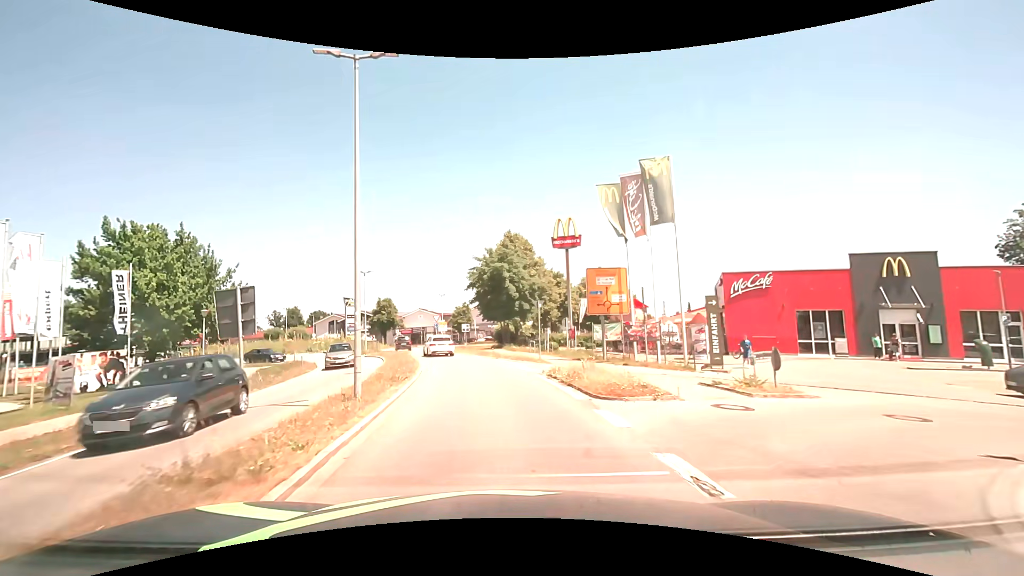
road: tertiary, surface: asphalt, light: Day
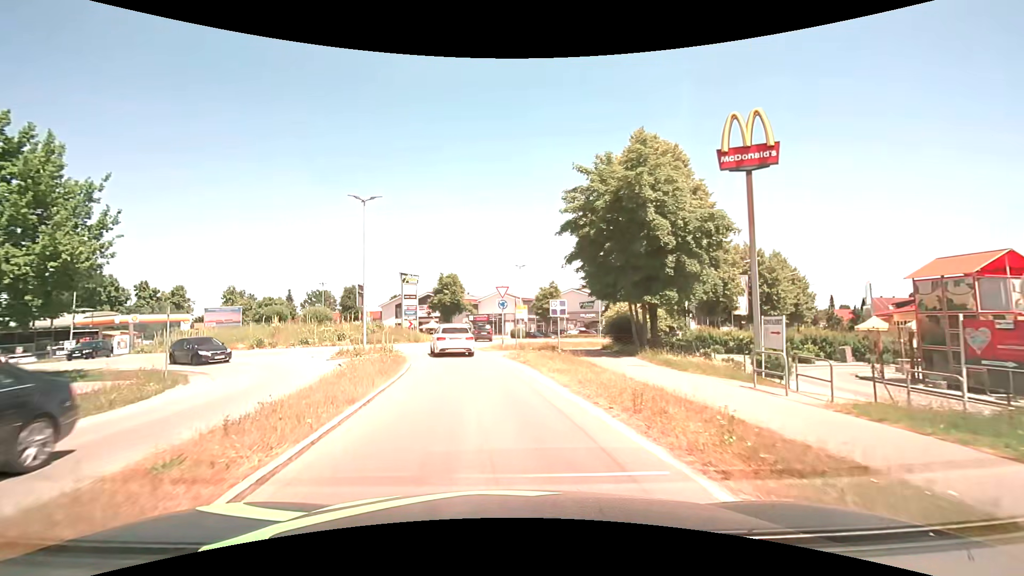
(-2.0, +25.1) m; -9°
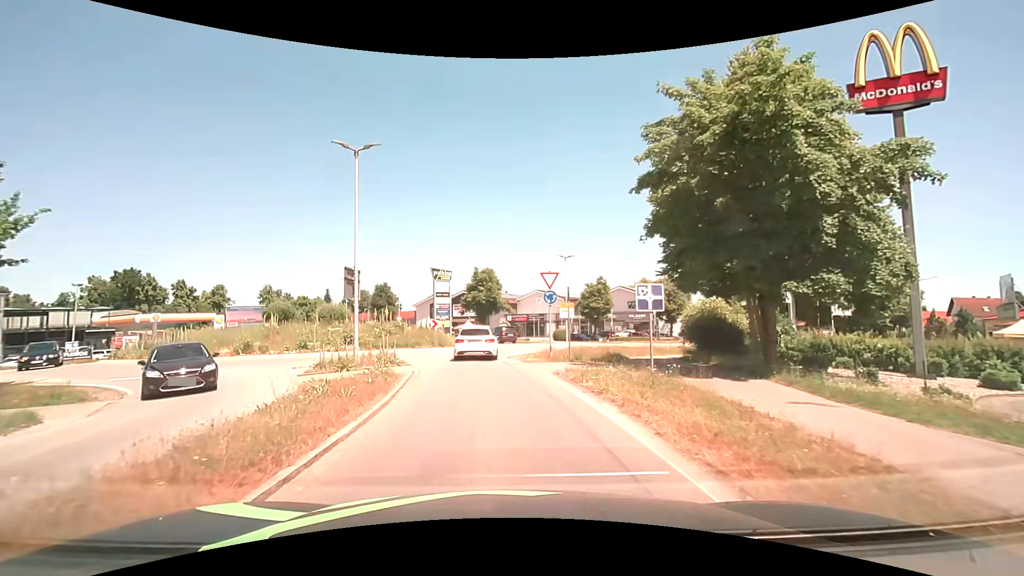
(-0.3, +7.9) m; -5°
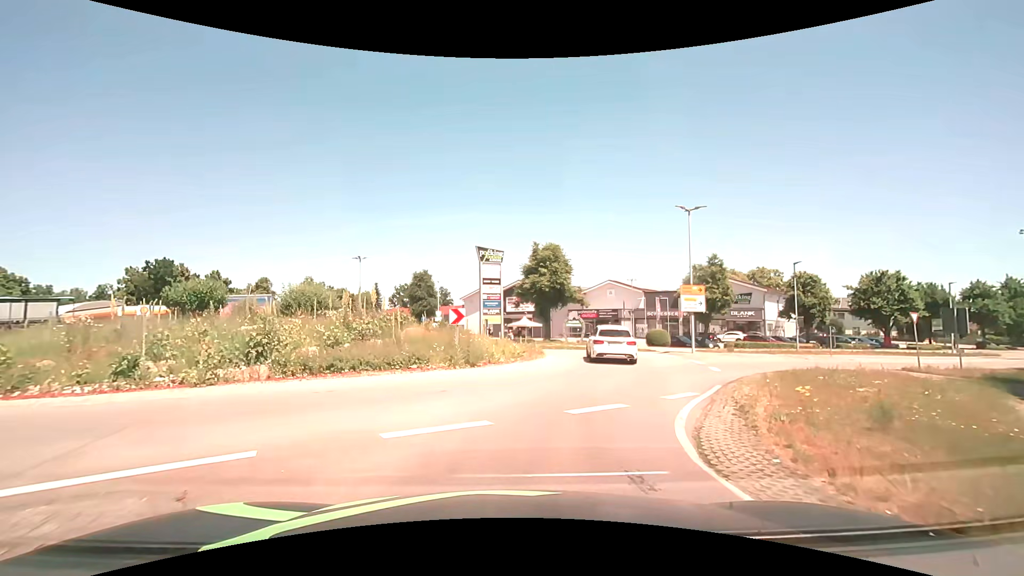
(-1.4, +18.3) m; -7°
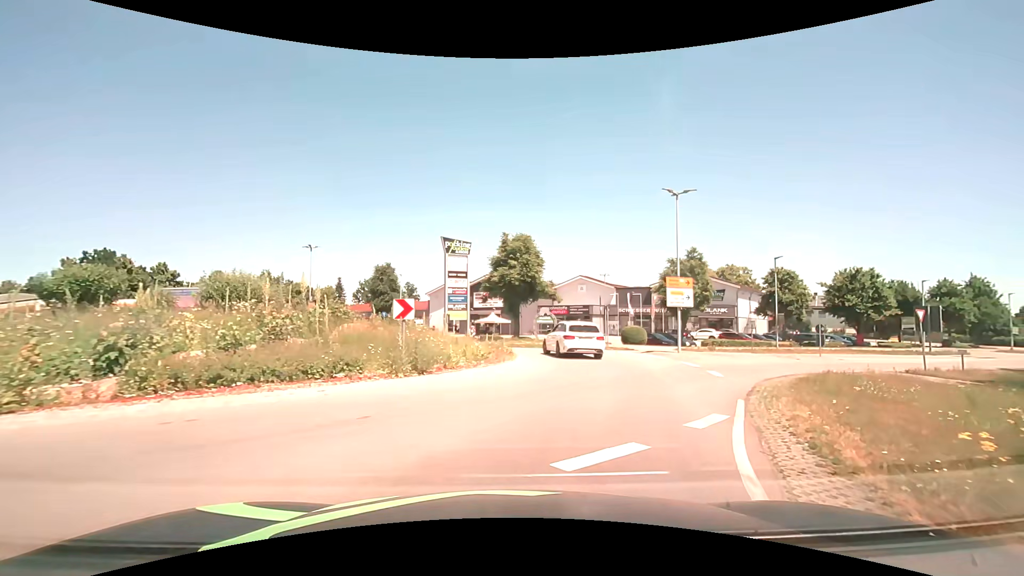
(+0.1, +3.4) m; +4°
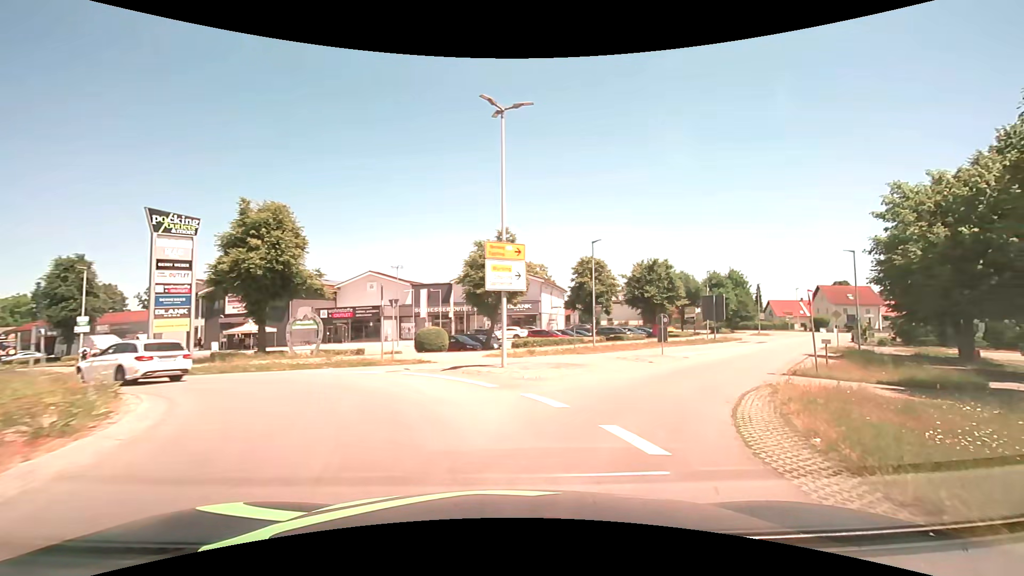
(+2.1, +11.1) m; +23°
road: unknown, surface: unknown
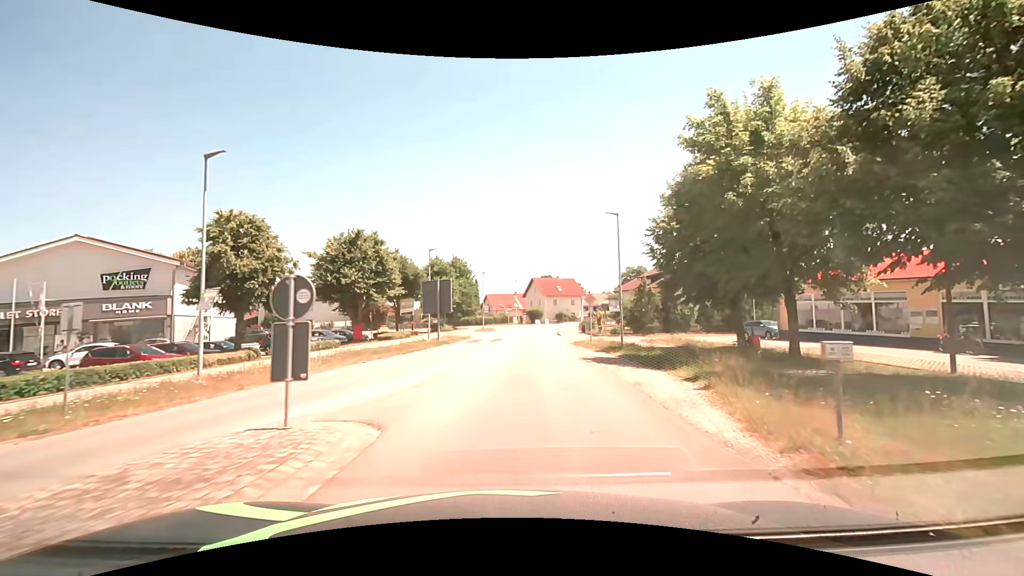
(+5.6, +17.6) m; +32°
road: secondary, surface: asphalt
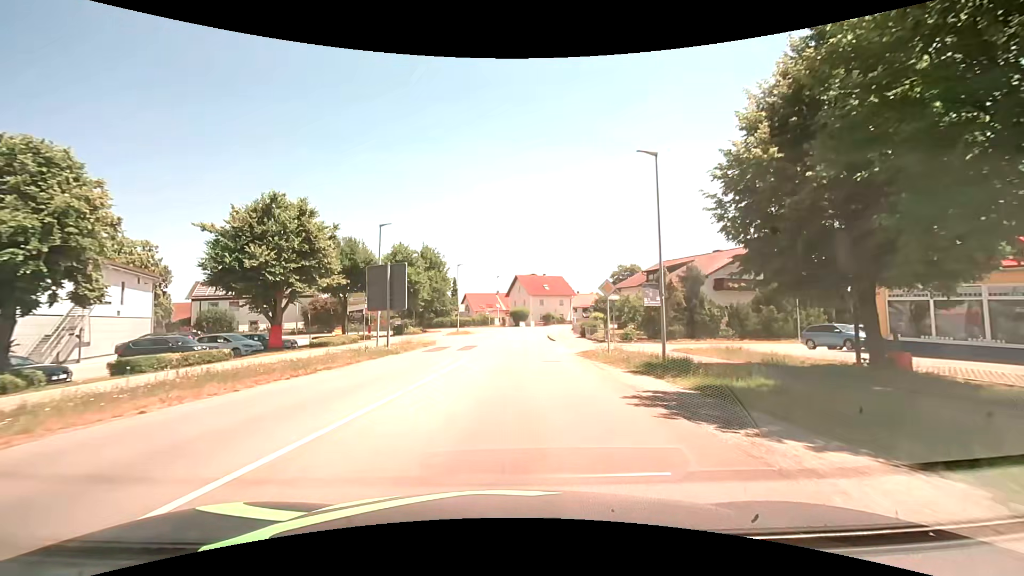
(+0.1, +11.4) m; +1°
(0, +10) (0, +20) (+1, +30) (+1, +40) (+2, +50) (+3, +60) (+6, +70) (+9, +79) (+14, +88) (+19, +96) m
